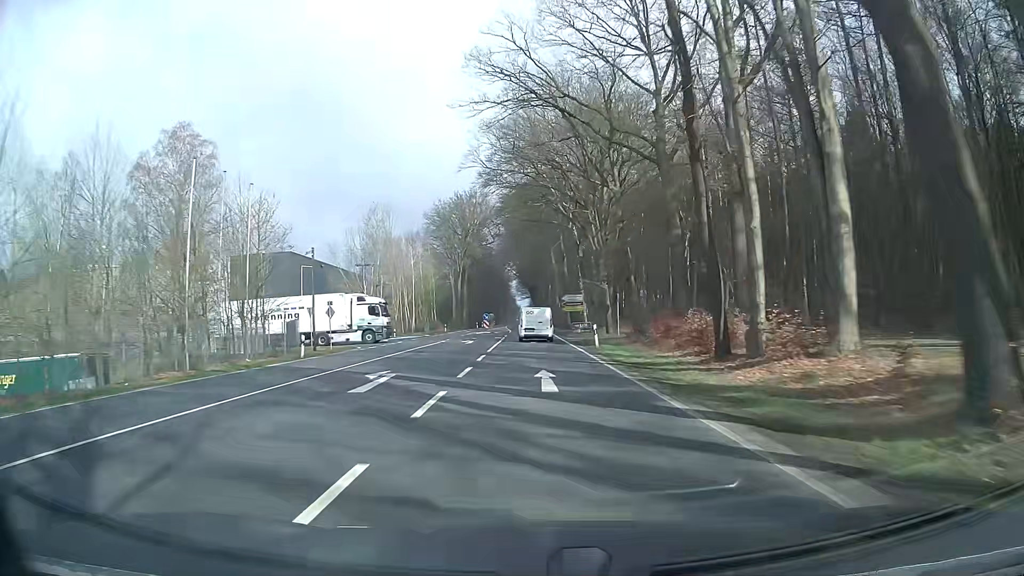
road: primary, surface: asphalt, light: Day
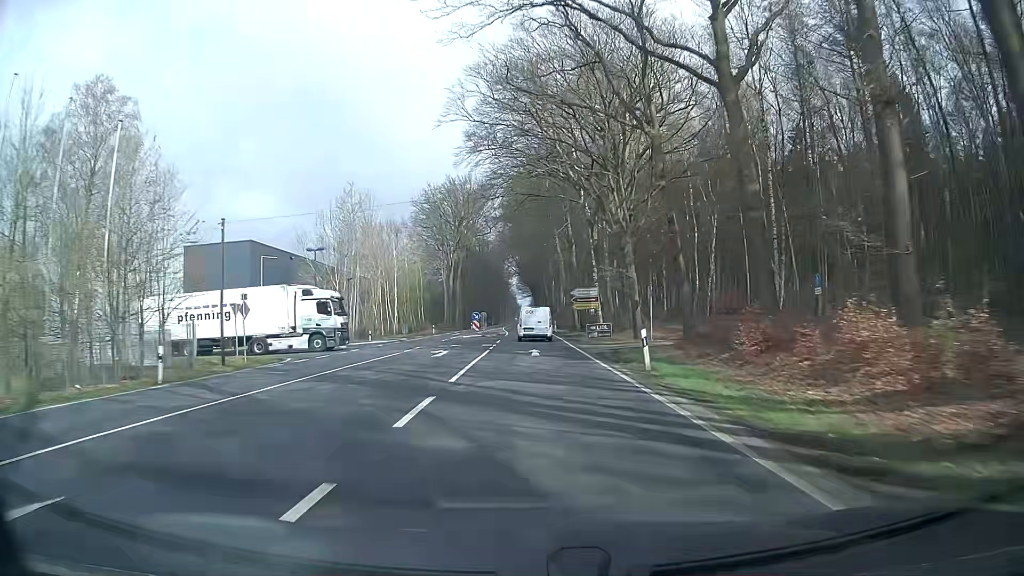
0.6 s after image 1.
(+0.1, +13.1) m; +1°
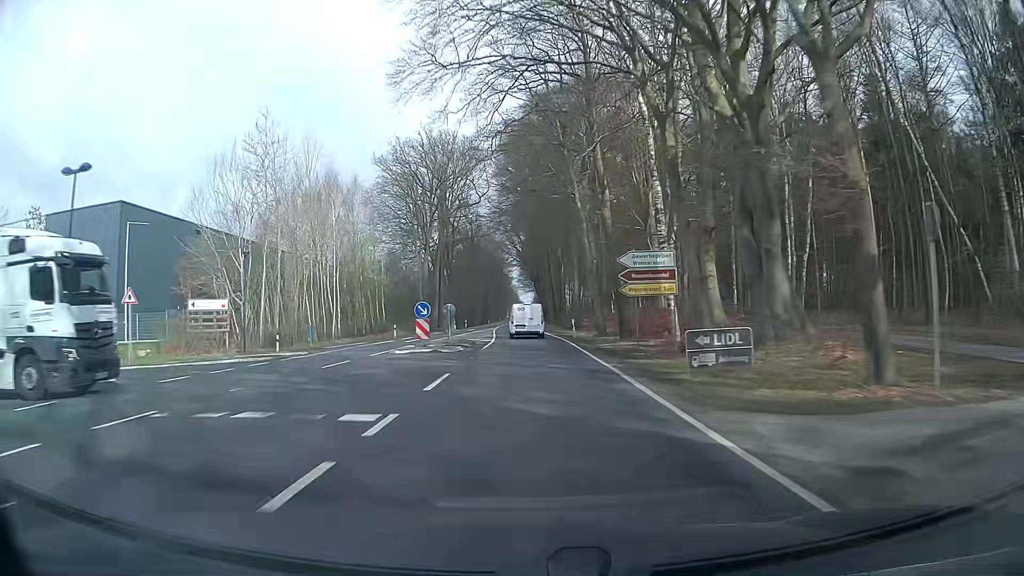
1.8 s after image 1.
(-0.2, +26.0) m; -1°
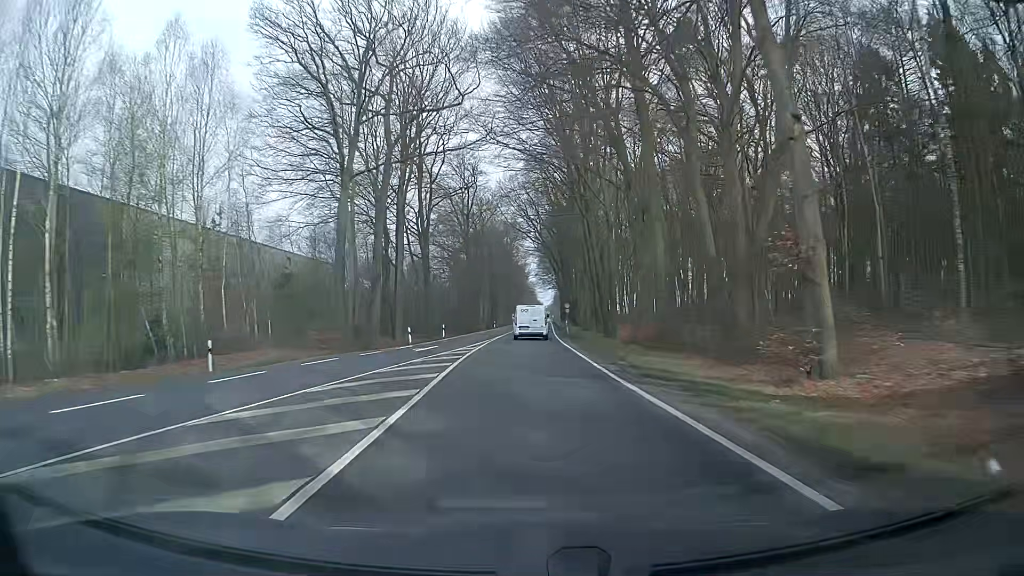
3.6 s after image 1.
(-0.3, +38.8) m; -1°
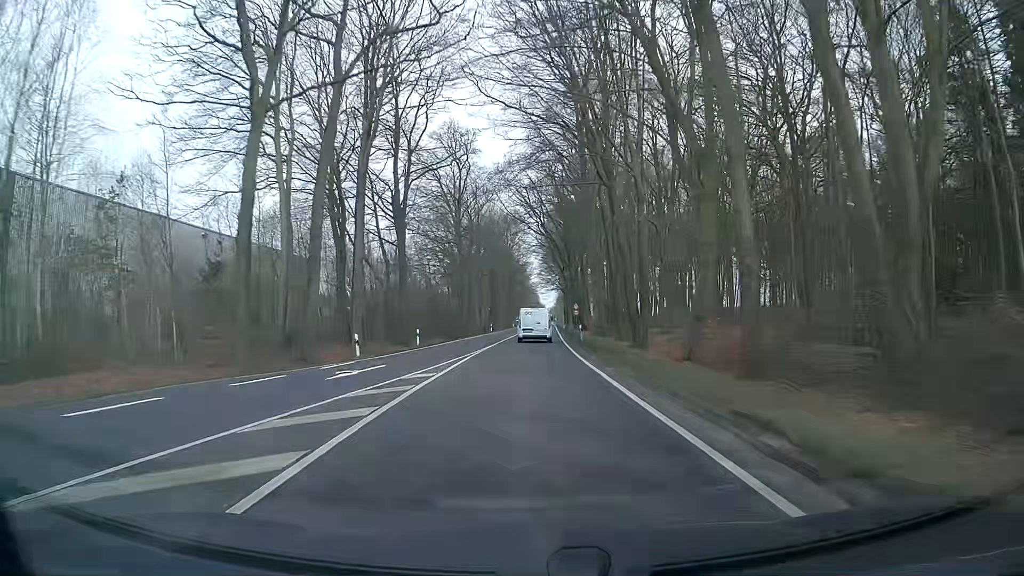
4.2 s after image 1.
(0.0, +12.9) m; 0°
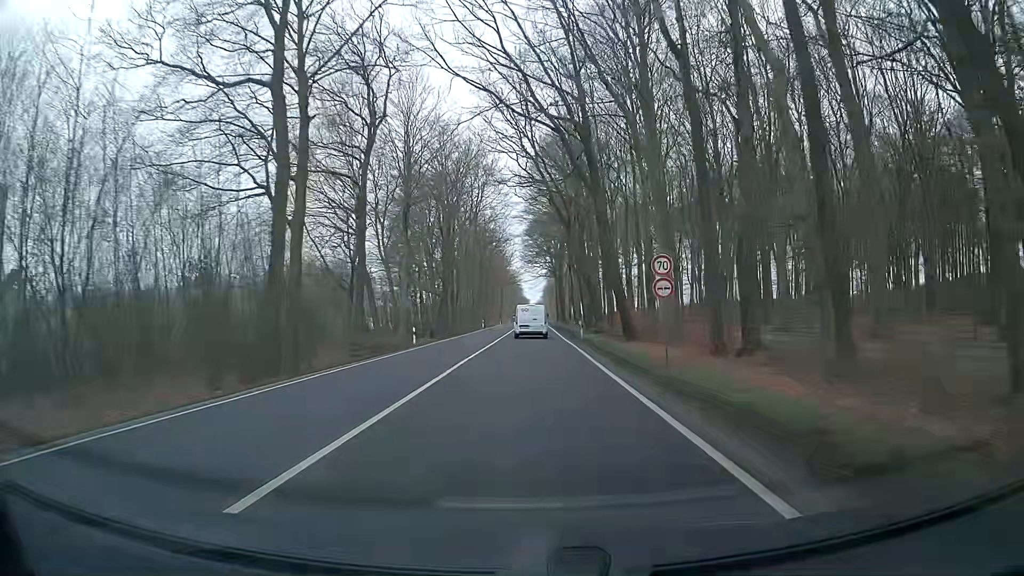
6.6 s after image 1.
(+0.4, +51.1) m; +1°
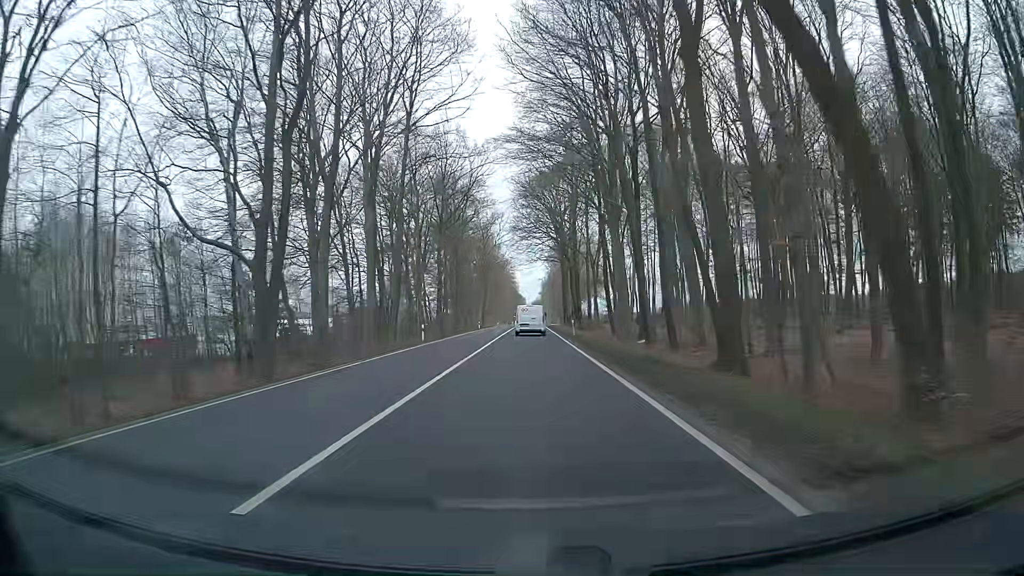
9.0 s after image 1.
(0.0, +48.0) m; 0°
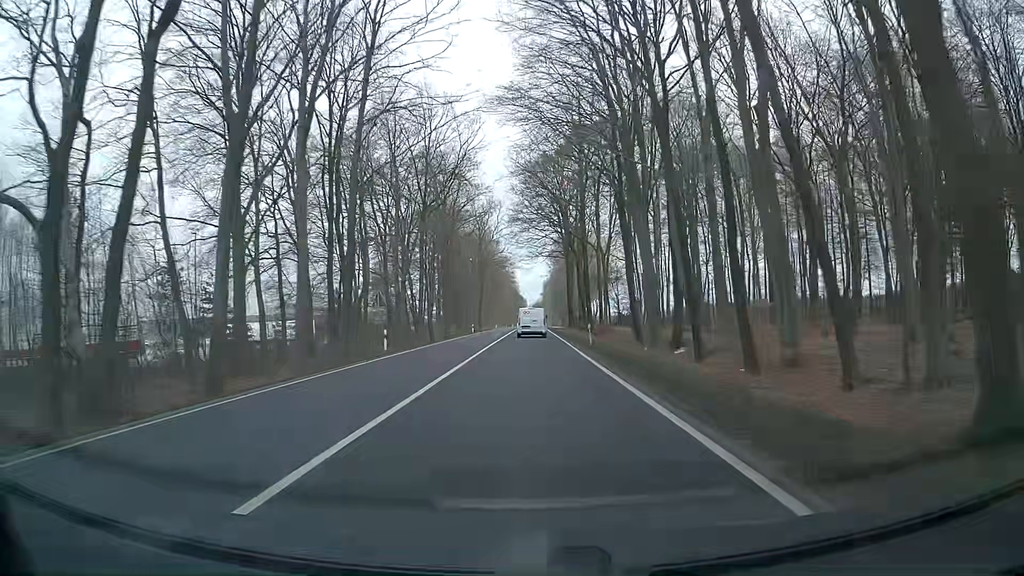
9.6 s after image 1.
(+0.2, +11.4) m; +1°
(0, +10) (0, +20) (-1, +30) (-1, +40) (-1, +50) (-1, +60) (-2, +70) (-2, +80) (-2, +90) (-2, +100) m
